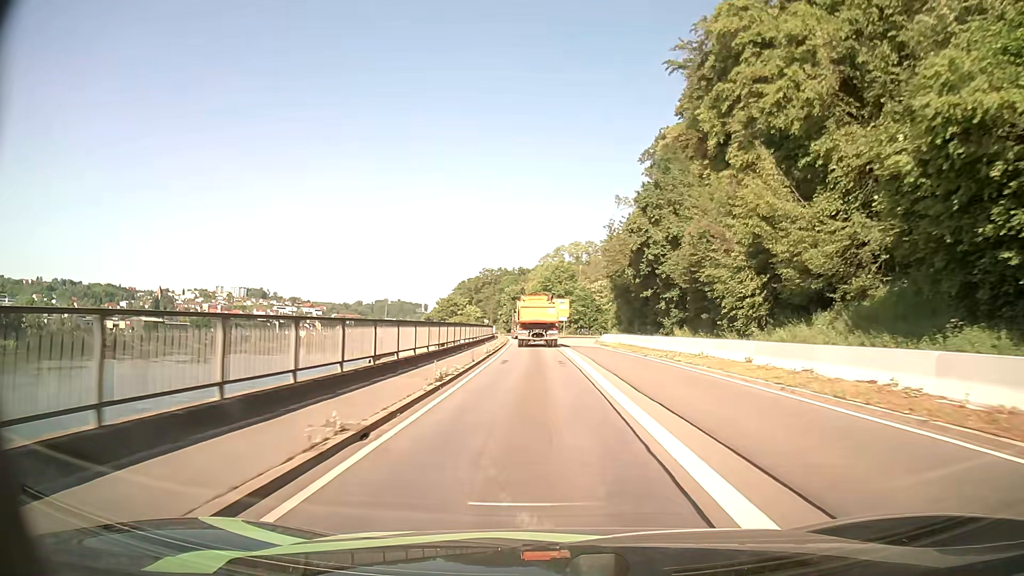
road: primary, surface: asphalt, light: Day
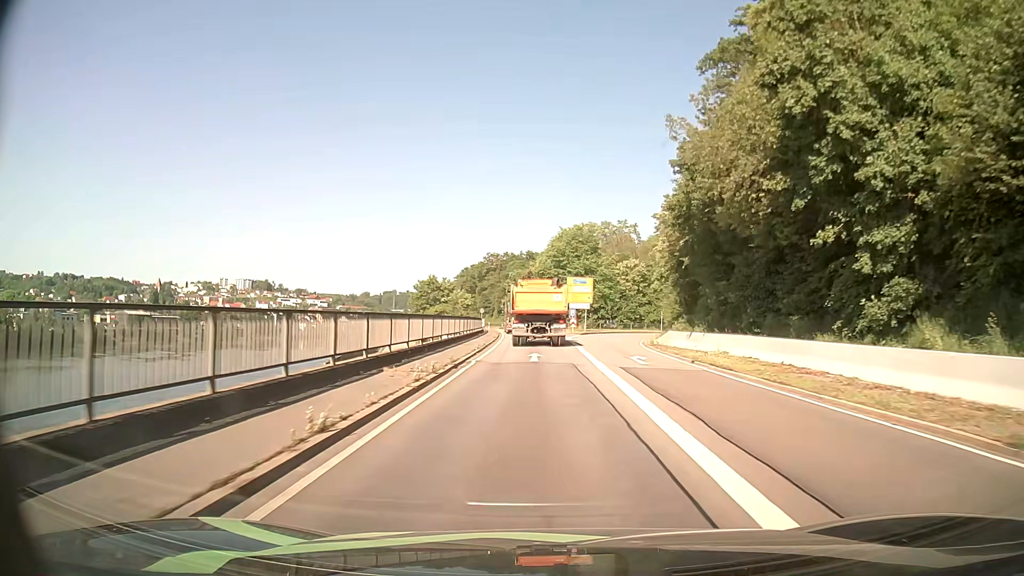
(-0.2, +30.1) m; -1°
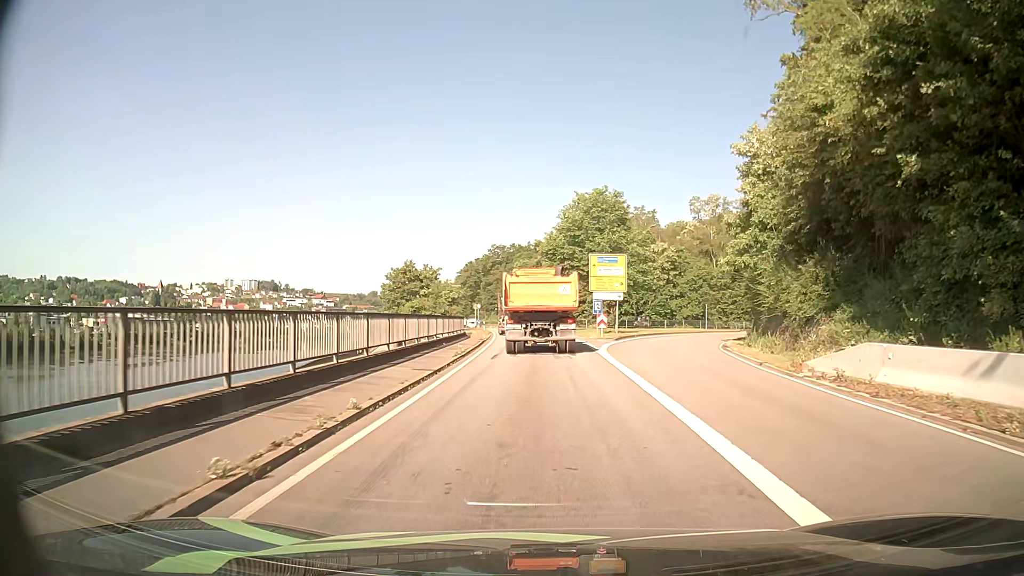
(-0.1, +21.0) m; -1°
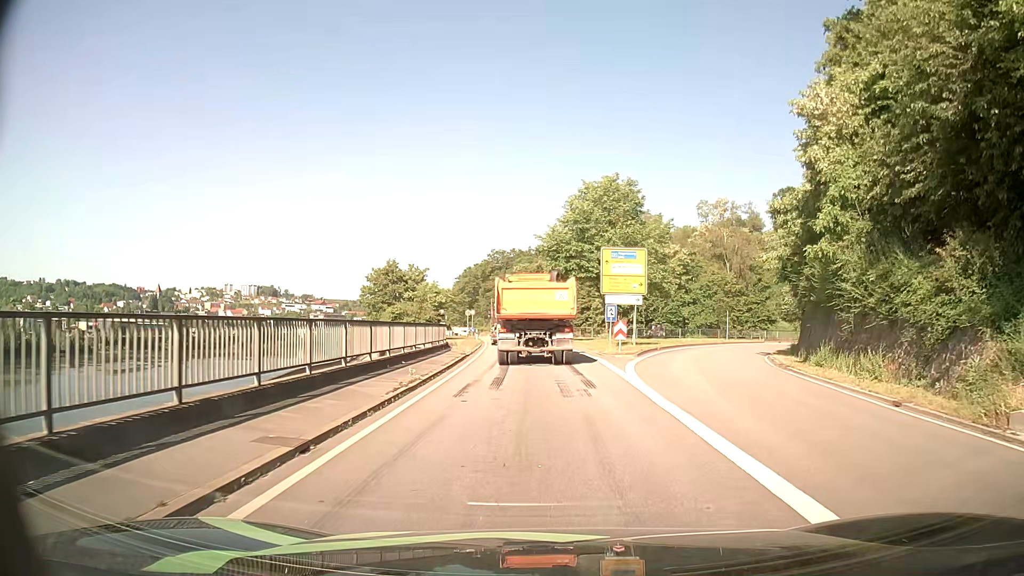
(0.0, +8.5) m; 0°
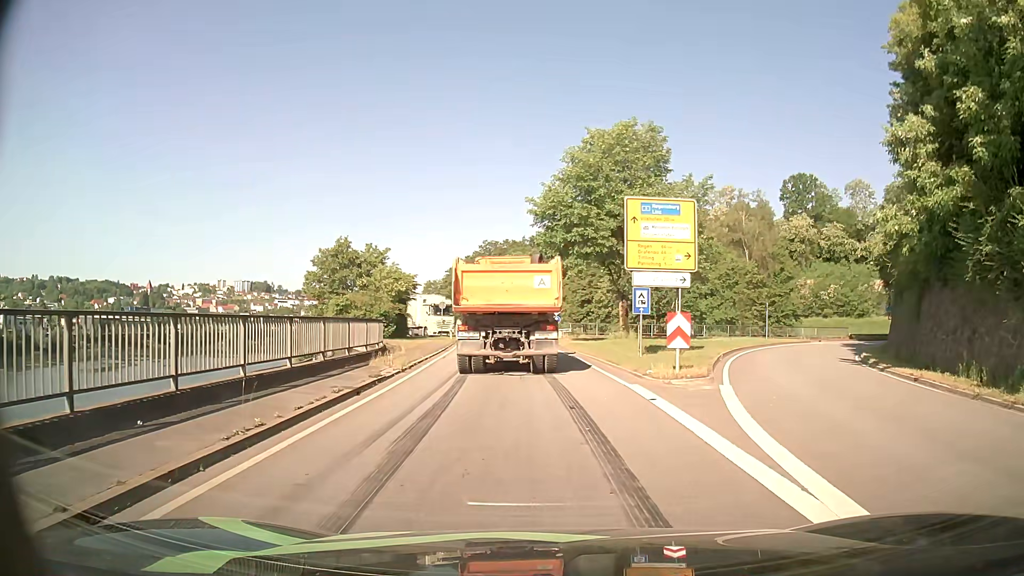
(+0.2, +13.8) m; +1°
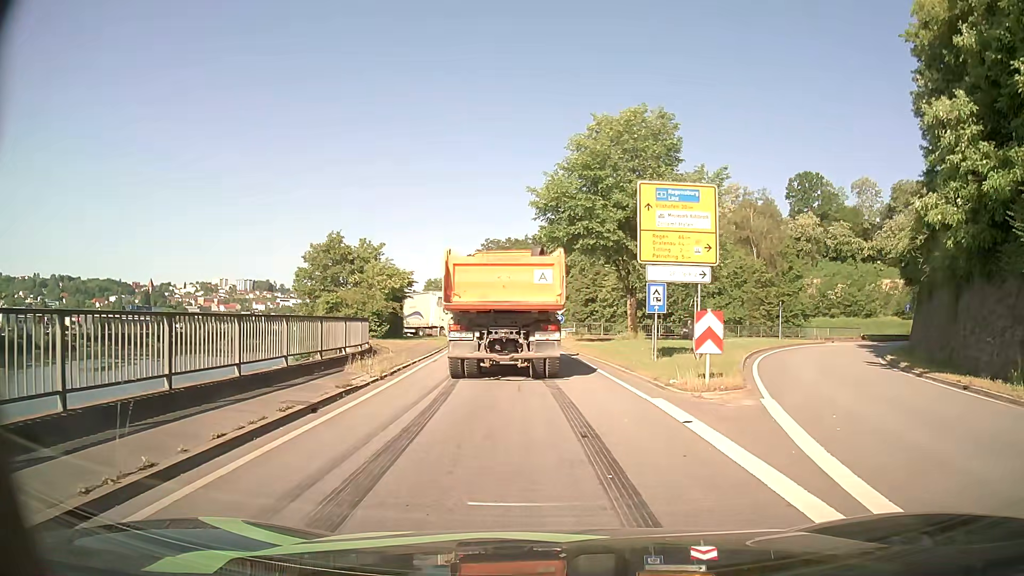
(0.0, +2.5) m; 0°
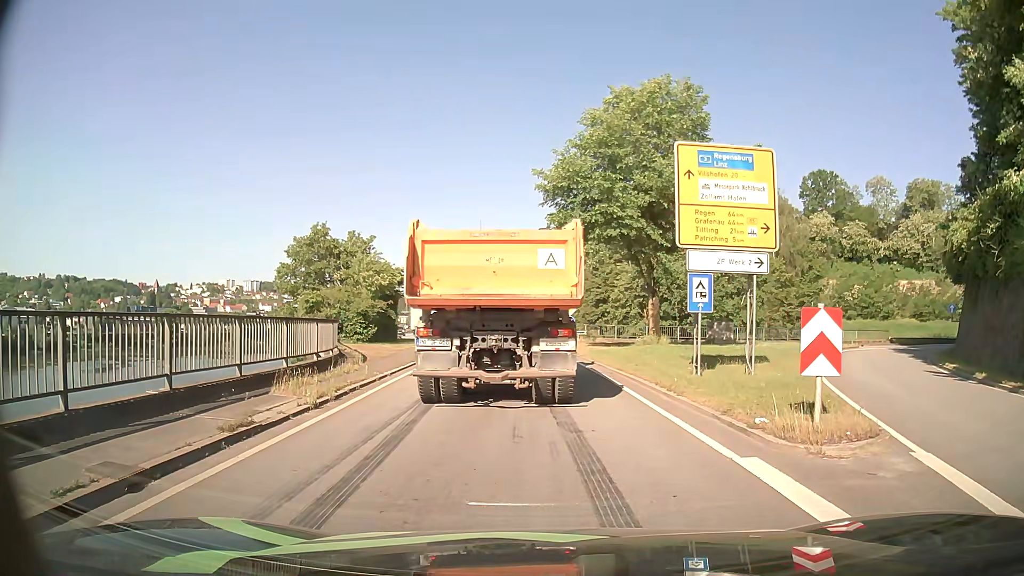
(0.0, +4.7) m; -2°
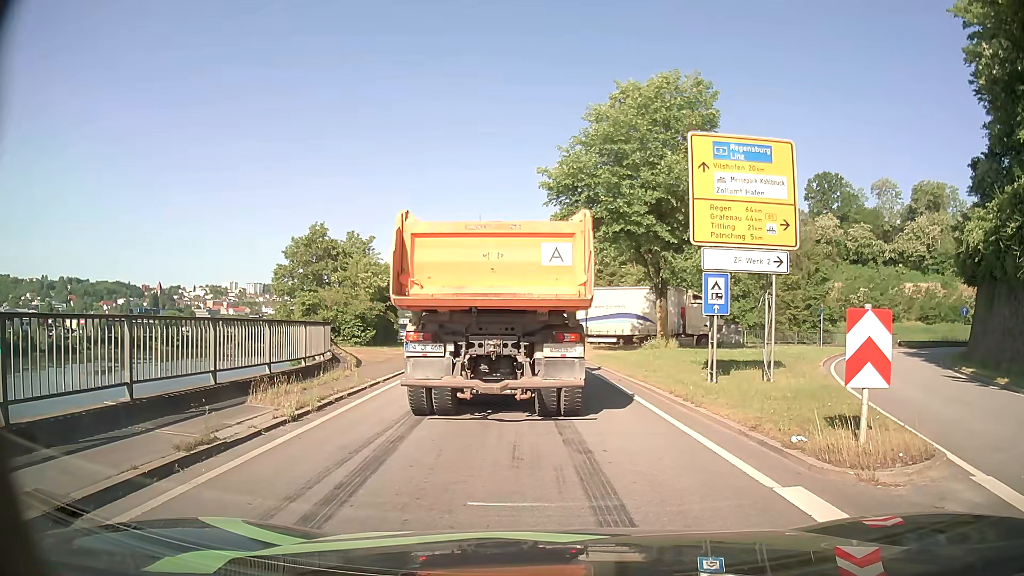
(0.0, +1.1) m; 0°
